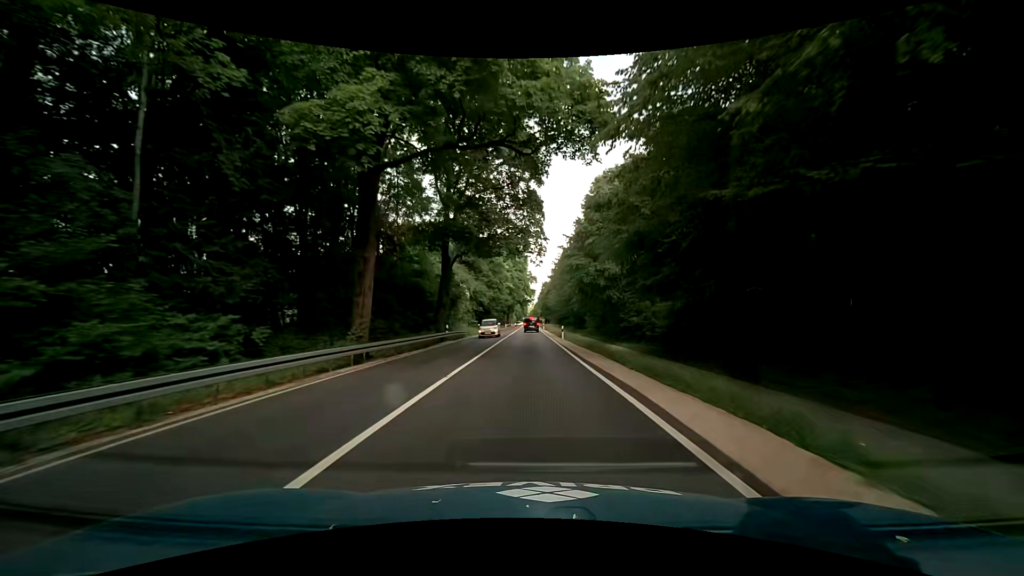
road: primary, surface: asphalt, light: Day
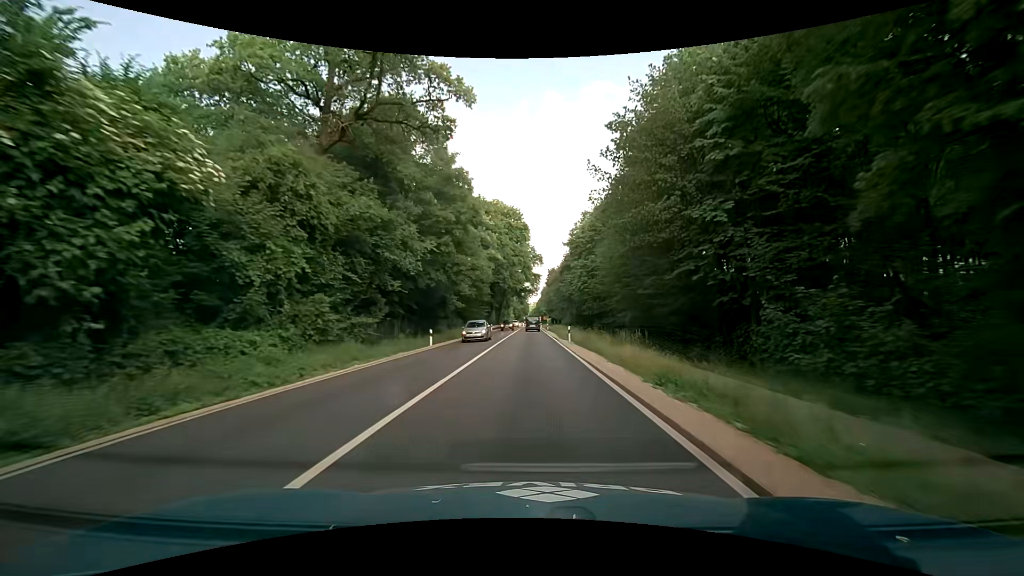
(-0.1, +53.8) m; 0°
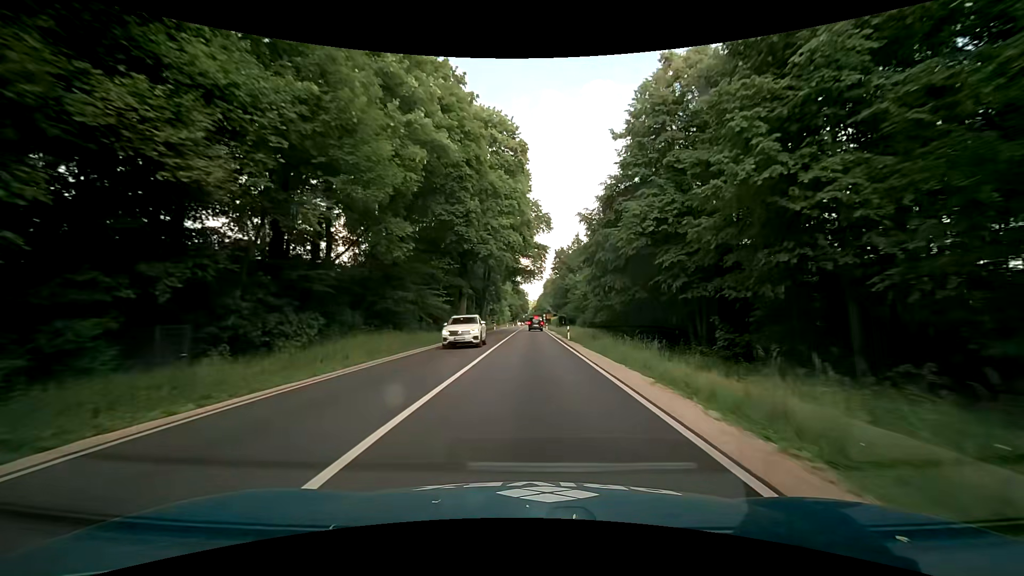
(+0.1, +43.1) m; +1°
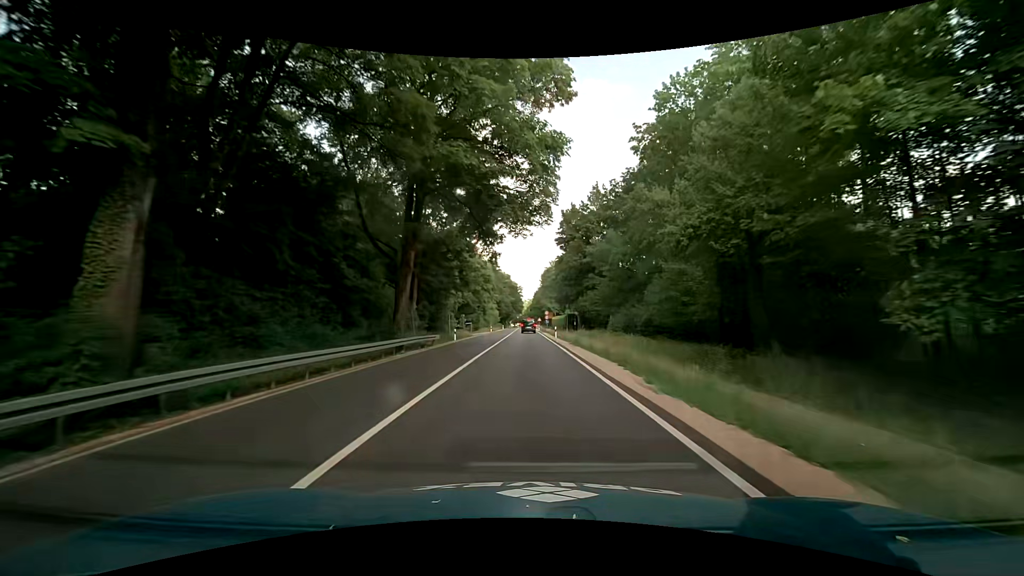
(-0.2, +43.0) m; 0°
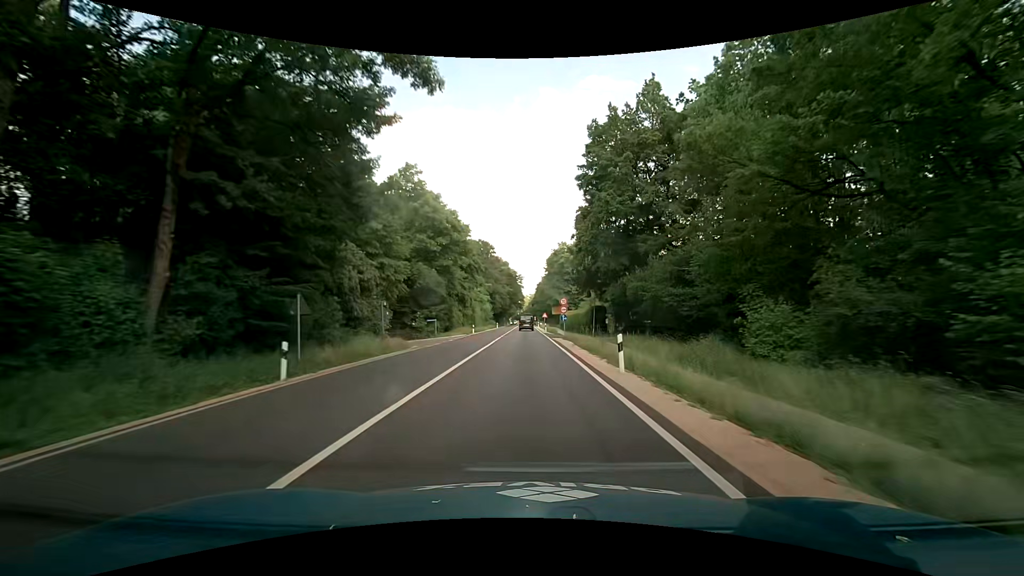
(0.0, +32.3) m; 0°
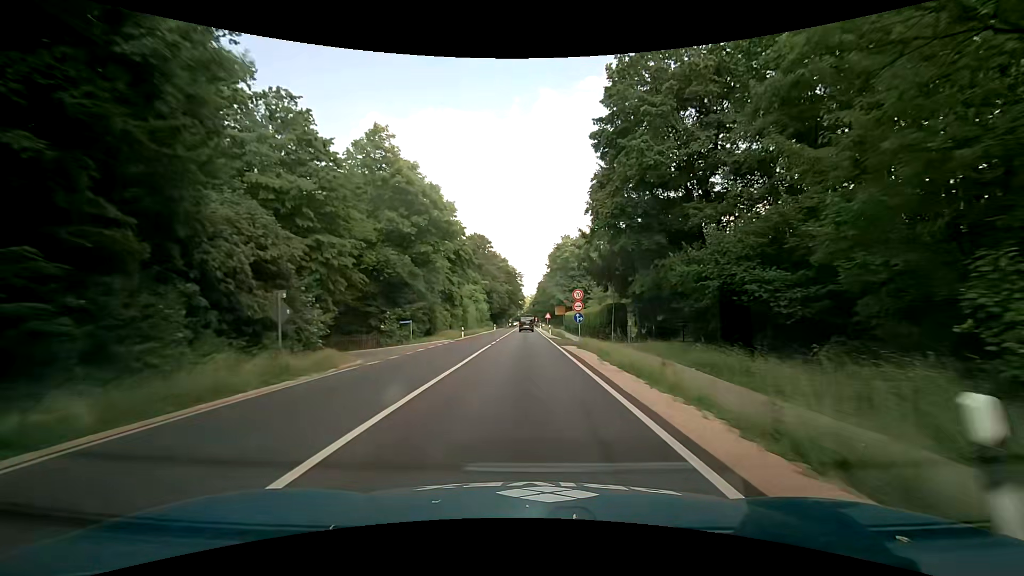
(0.0, +10.8) m; 0°
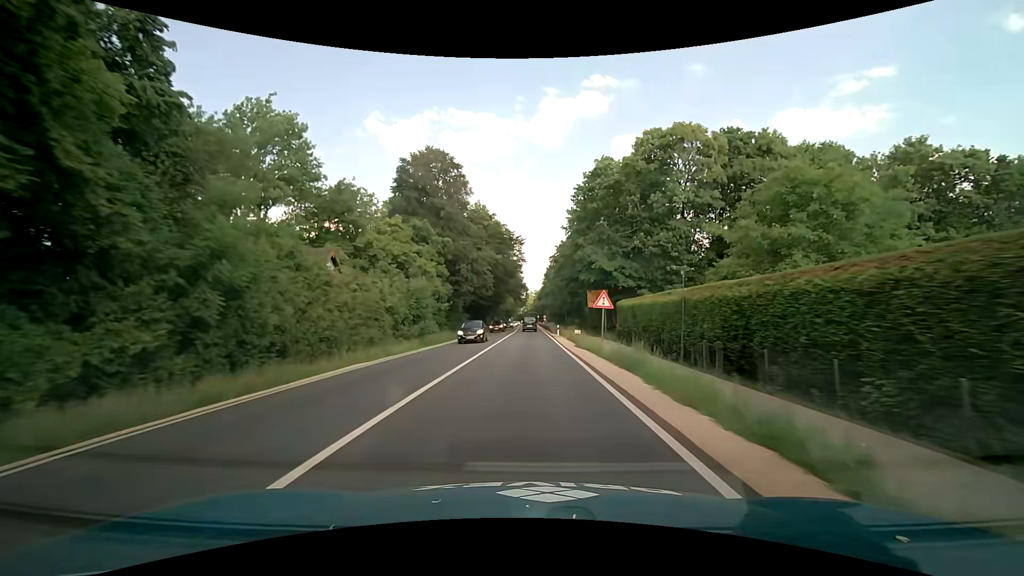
(-0.1, +53.9) m; 0°
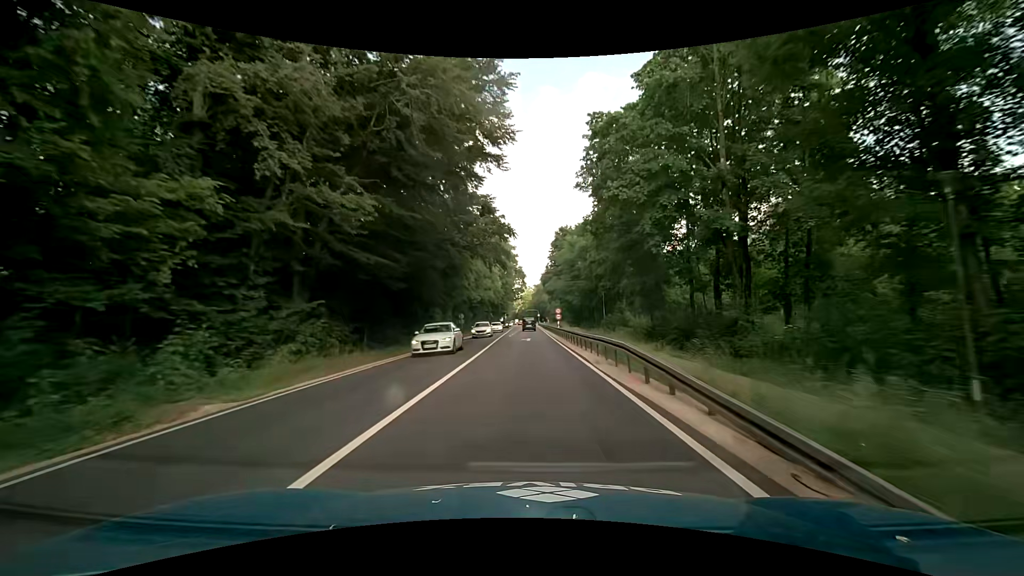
(-0.1, +54.0) m; 0°
(0, +10) (0, +20) (0, +30) (0, +40) (0, +50) (0, +60) (0, +70) (0, +80) (0, +90) (0, +100) m
